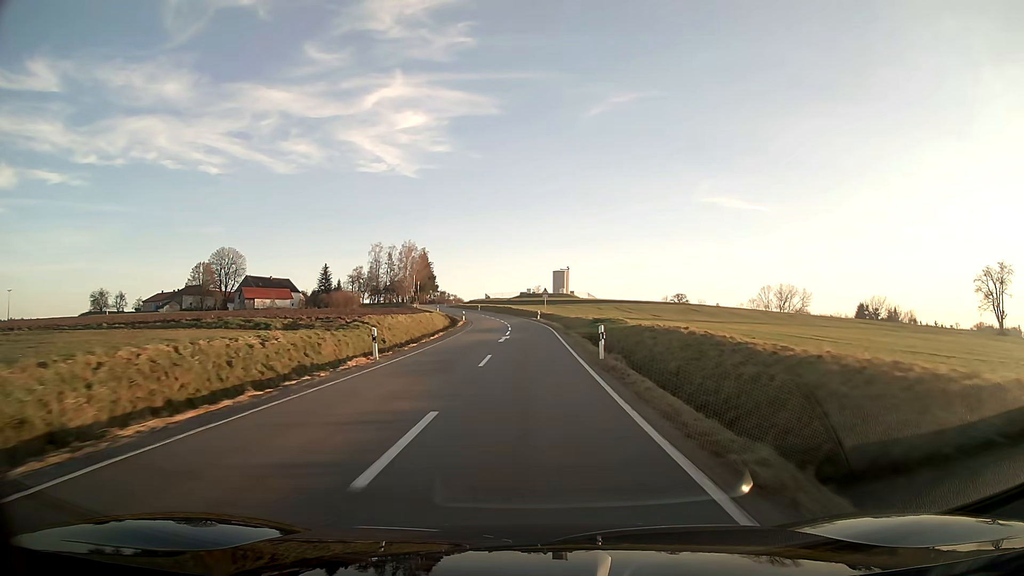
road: tertiary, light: Day
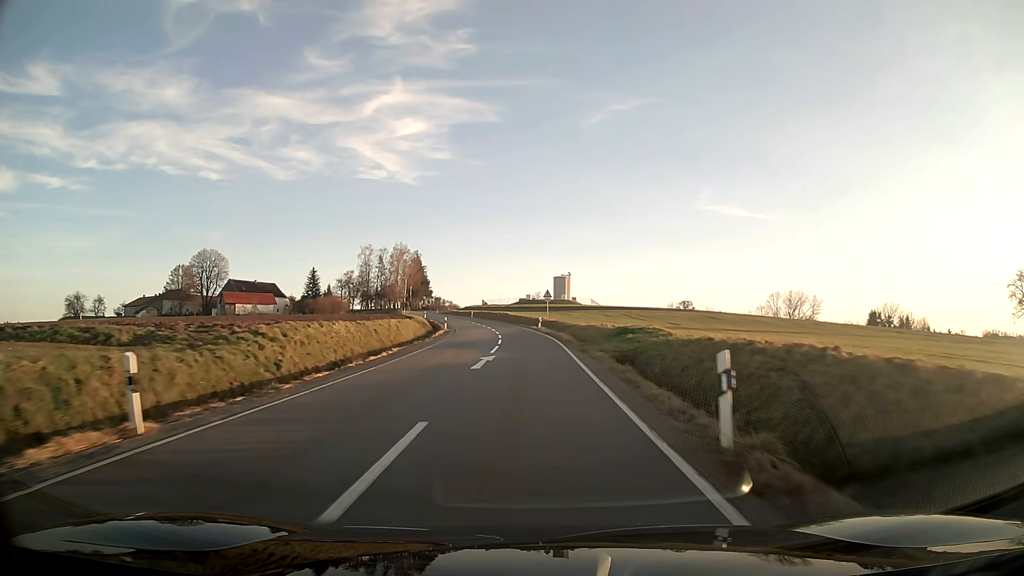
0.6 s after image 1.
(0.0, +12.9) m; 0°
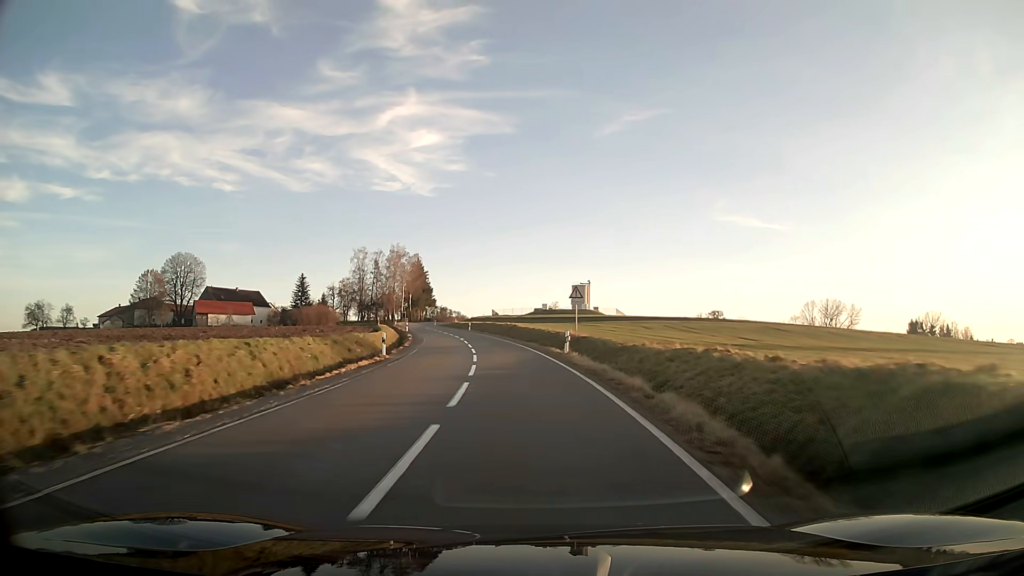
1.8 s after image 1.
(-0.3, +24.8) m; -2°
